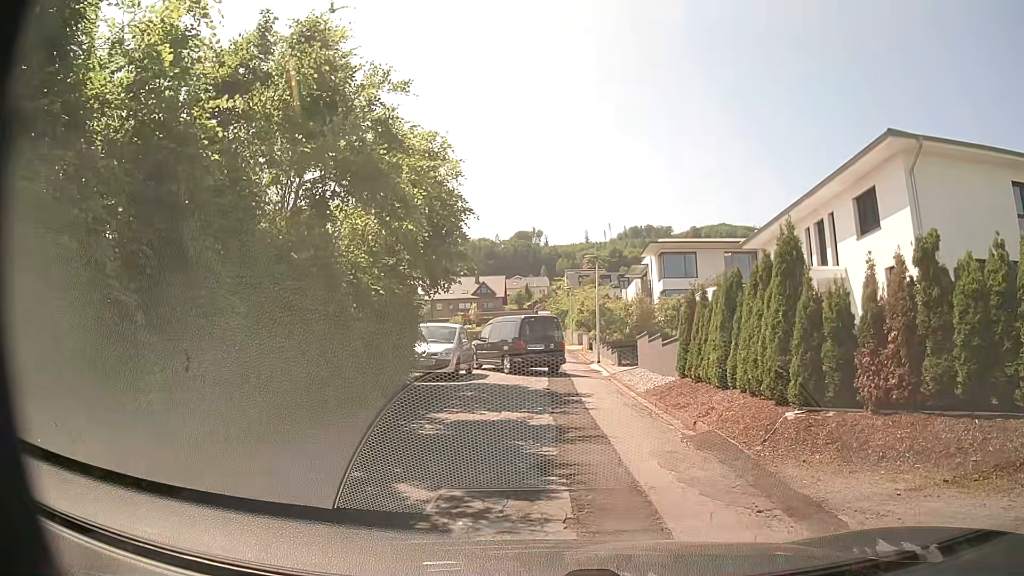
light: Day
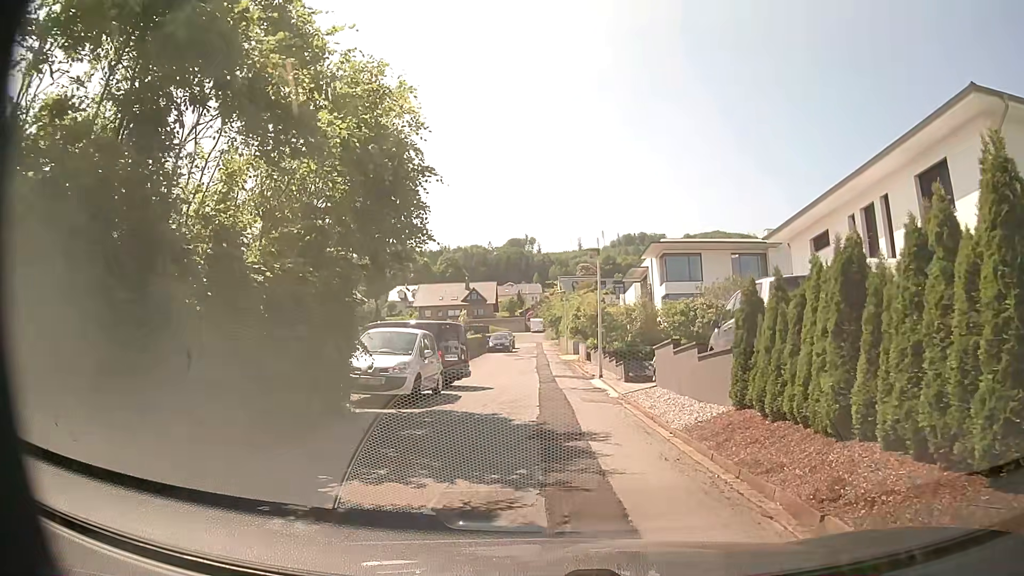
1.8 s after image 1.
(0.0, +5.1) m; +1°
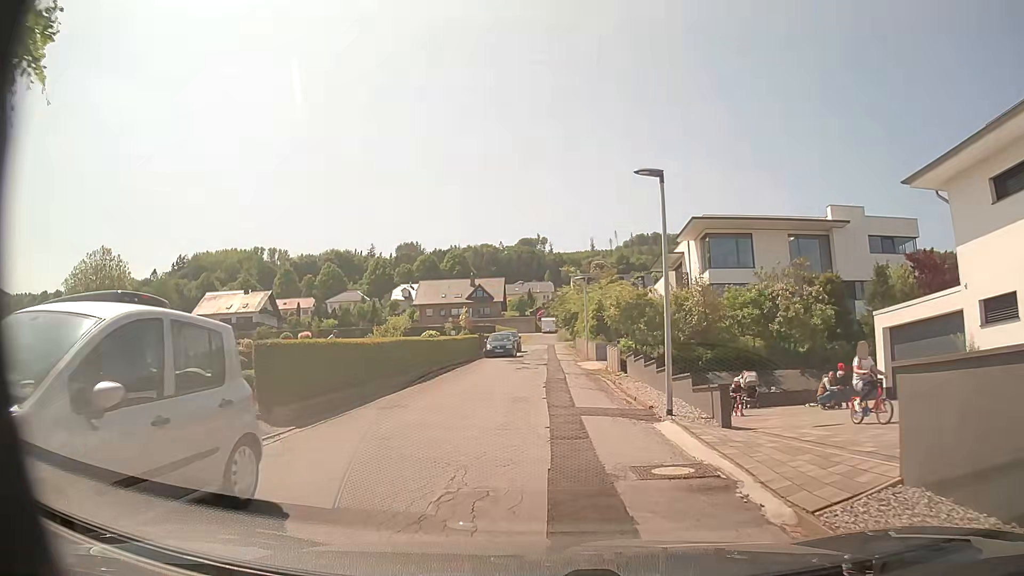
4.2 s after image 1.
(-0.2, +11.8) m; -2°
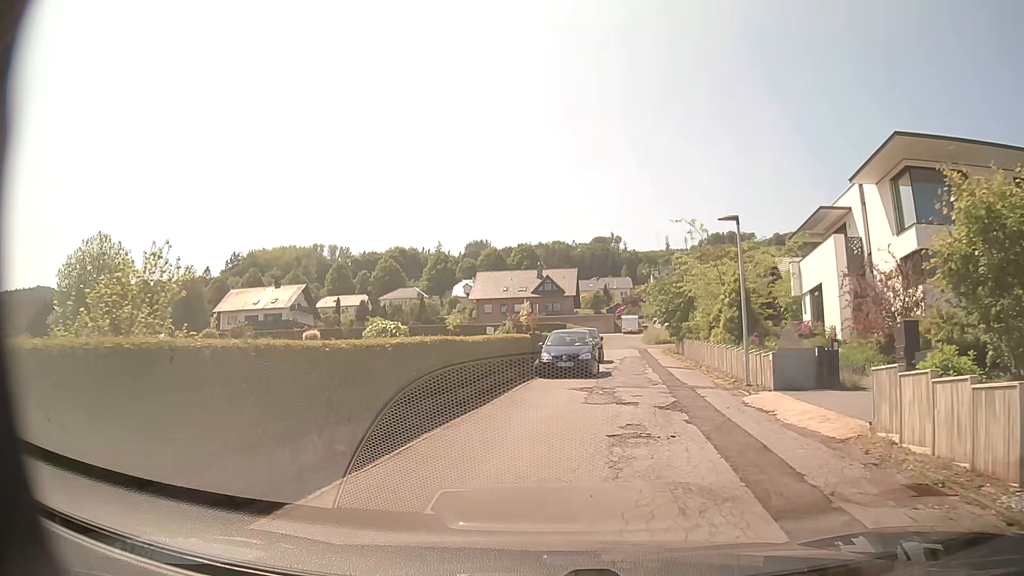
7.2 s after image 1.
(-0.9, +19.2) m; -6°
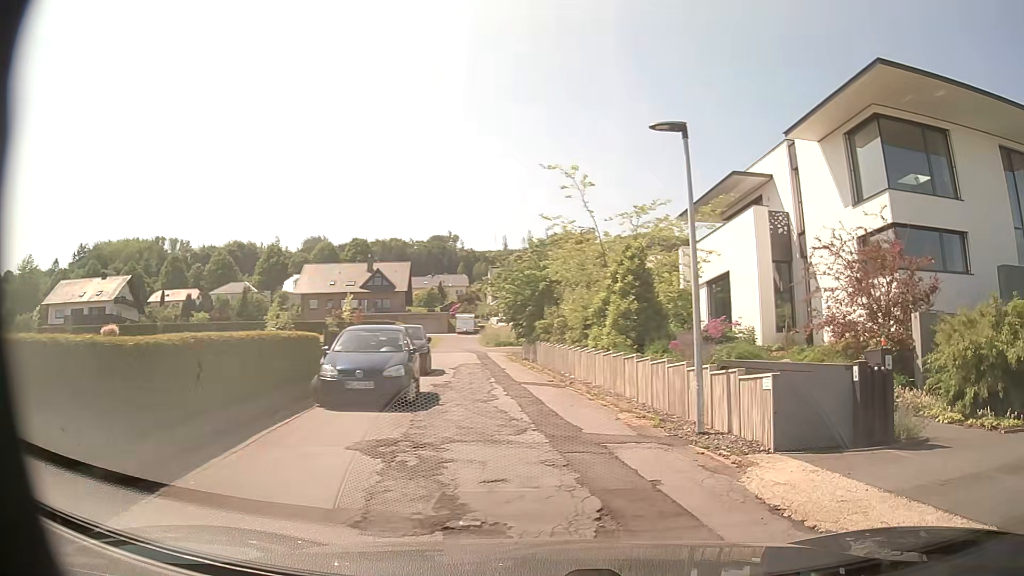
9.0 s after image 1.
(+0.4, +8.4) m; +15°
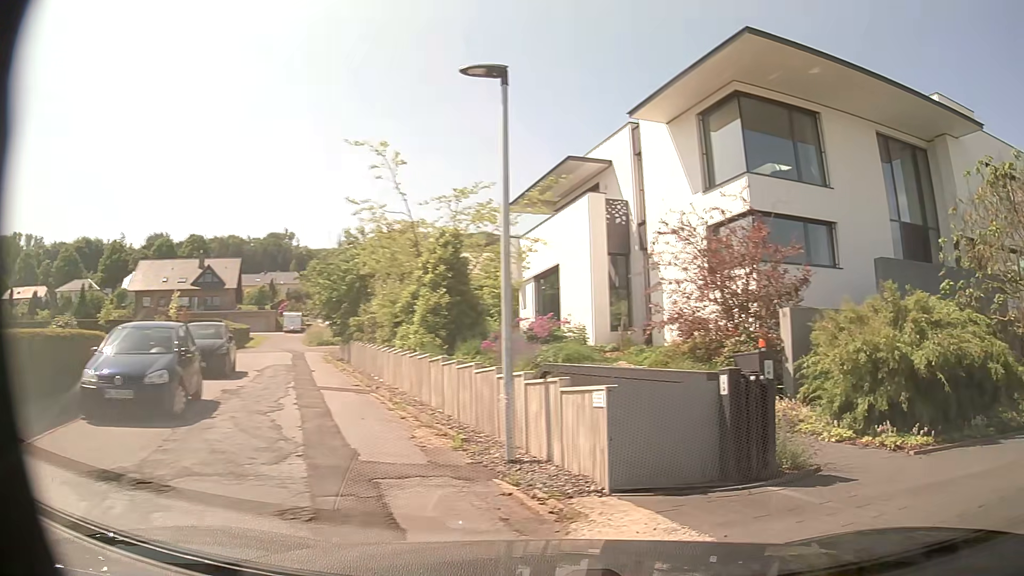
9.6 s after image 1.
(+0.2, +2.2) m; +13°
